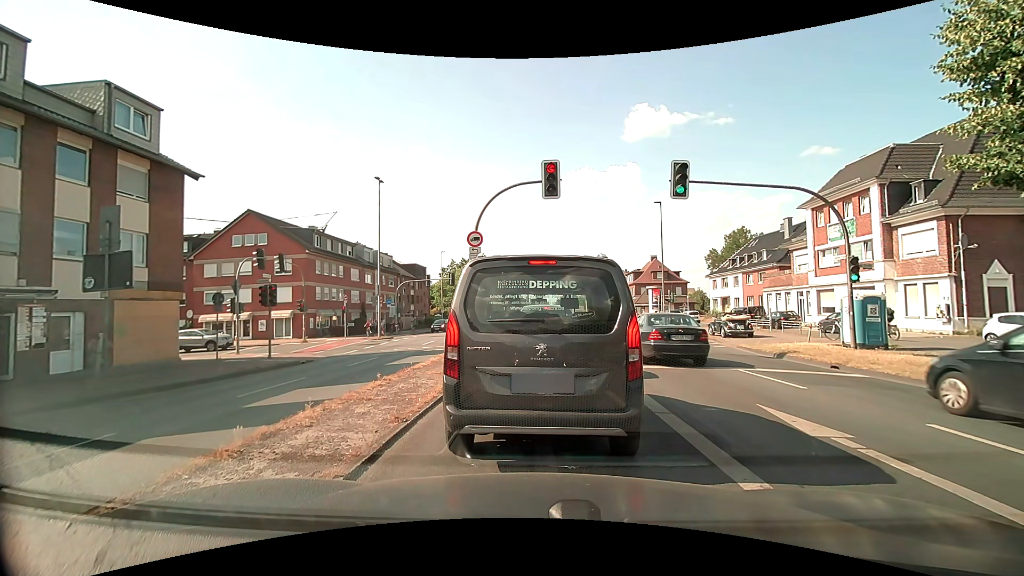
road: primary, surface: asphalt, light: Day
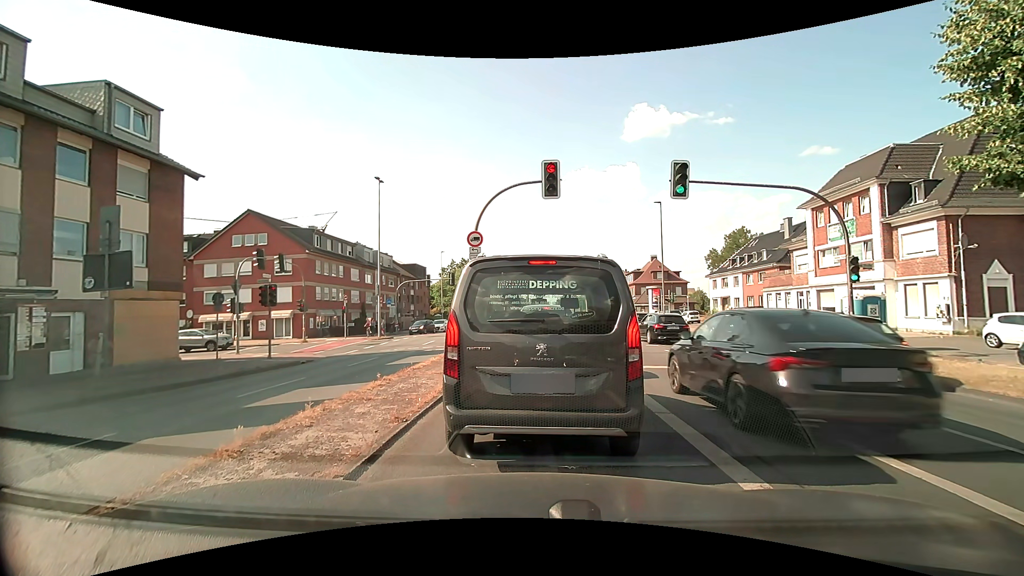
(0.0, 0.0) m; 0°
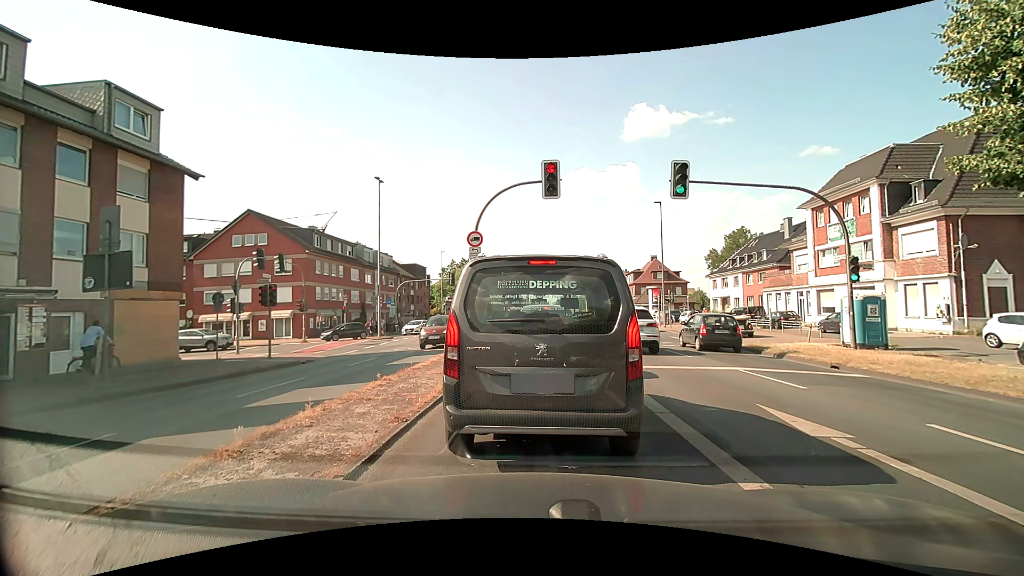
(0.0, 0.0) m; 0°
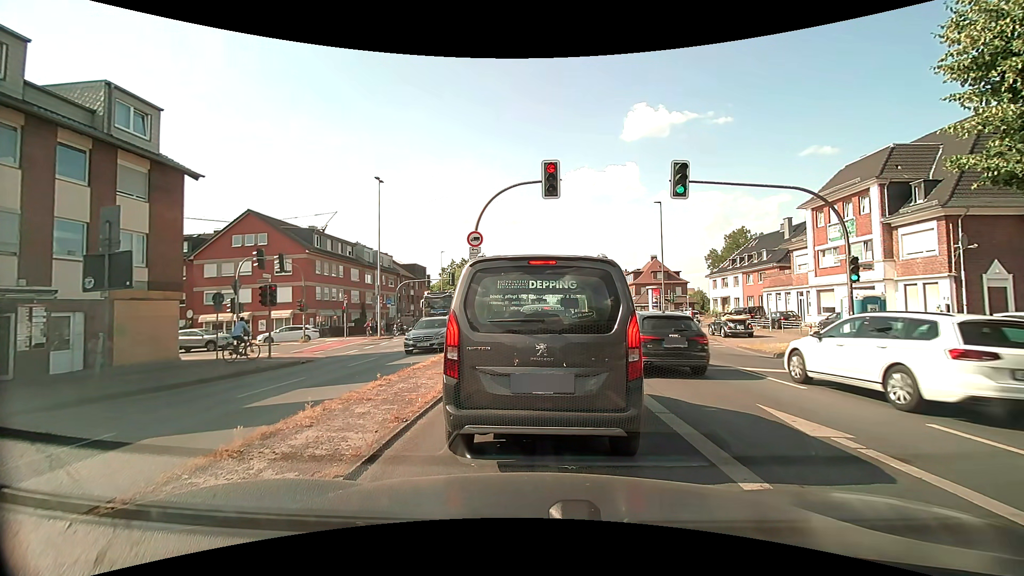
(0.0, 0.0) m; 0°
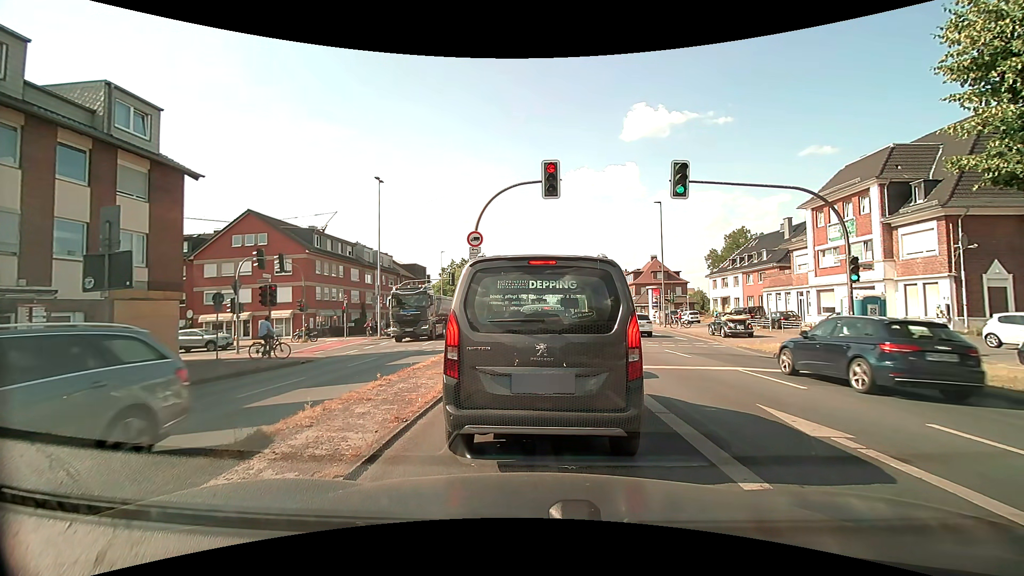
(0.0, 0.0) m; 0°
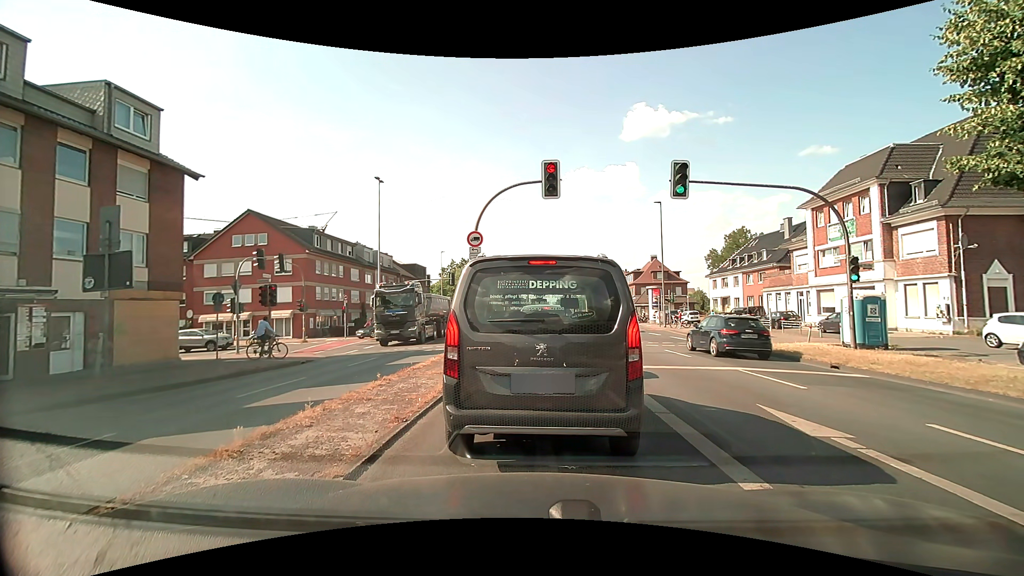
(0.0, 0.0) m; 0°
(0, +10) (0, +20) (0, +30) (-4, +39) (-12, +44) (-22, +43) (-32, +41) (-42, +39) (-52, +38) (-62, +36) m
